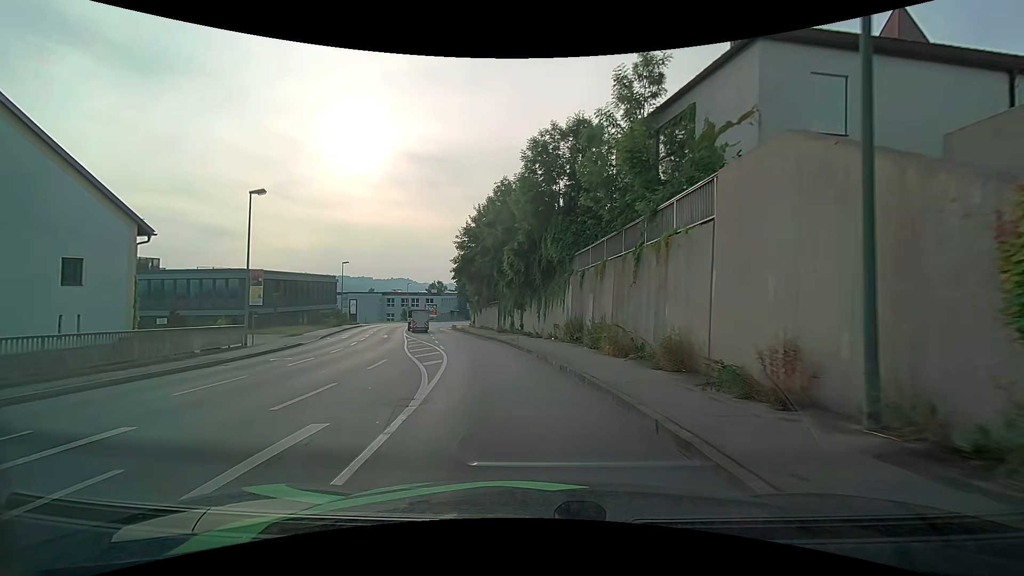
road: tertiary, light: Day
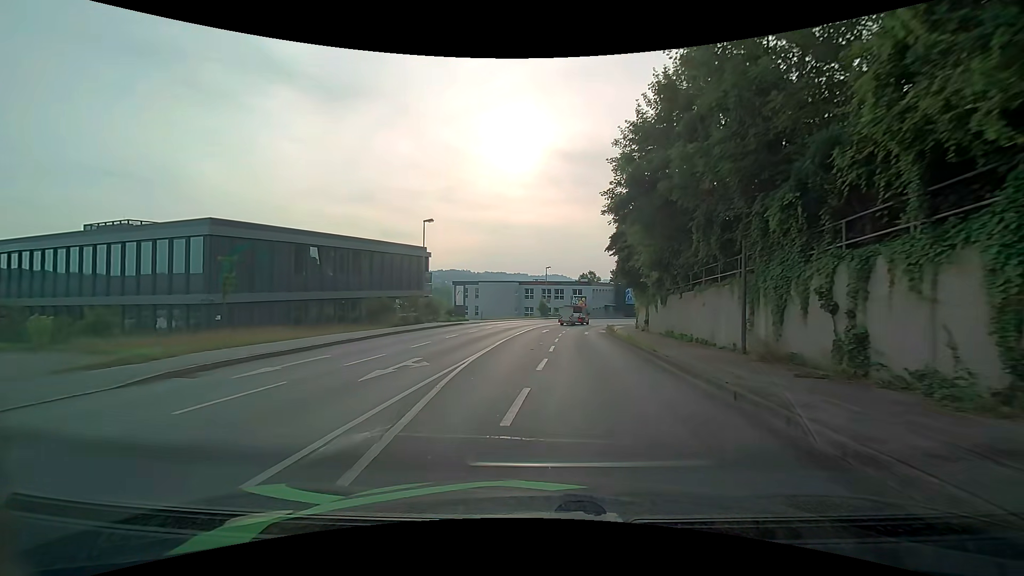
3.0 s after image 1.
(-3.9, +28.3) m; -17°
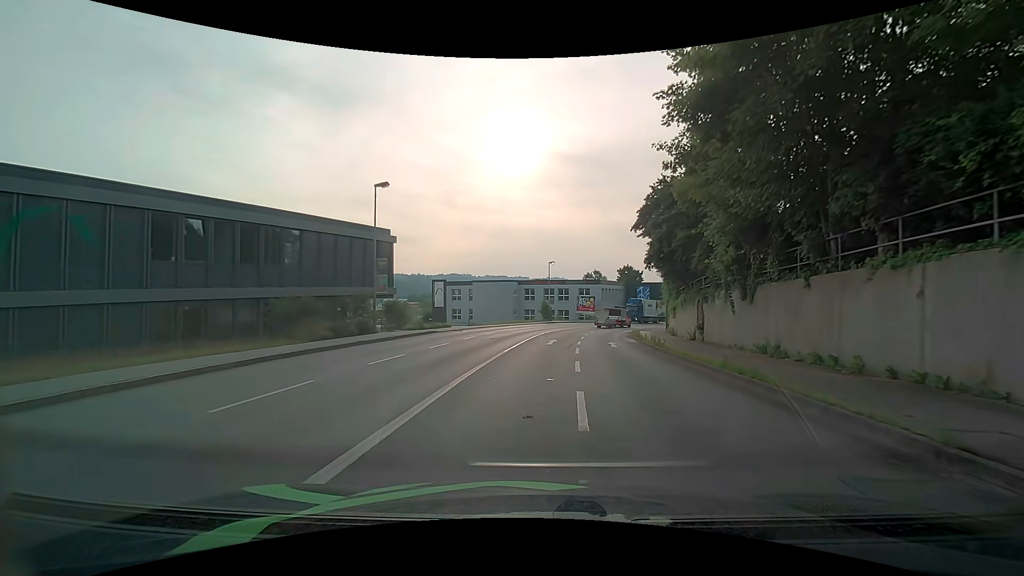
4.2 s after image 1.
(-0.1, +11.9) m; 0°
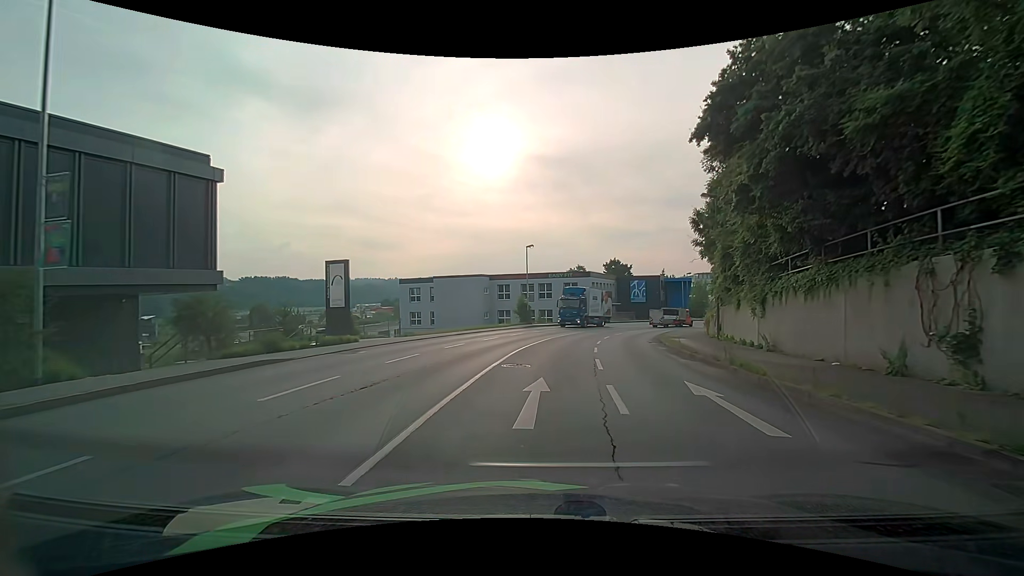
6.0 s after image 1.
(+0.2, +16.9) m; +2°
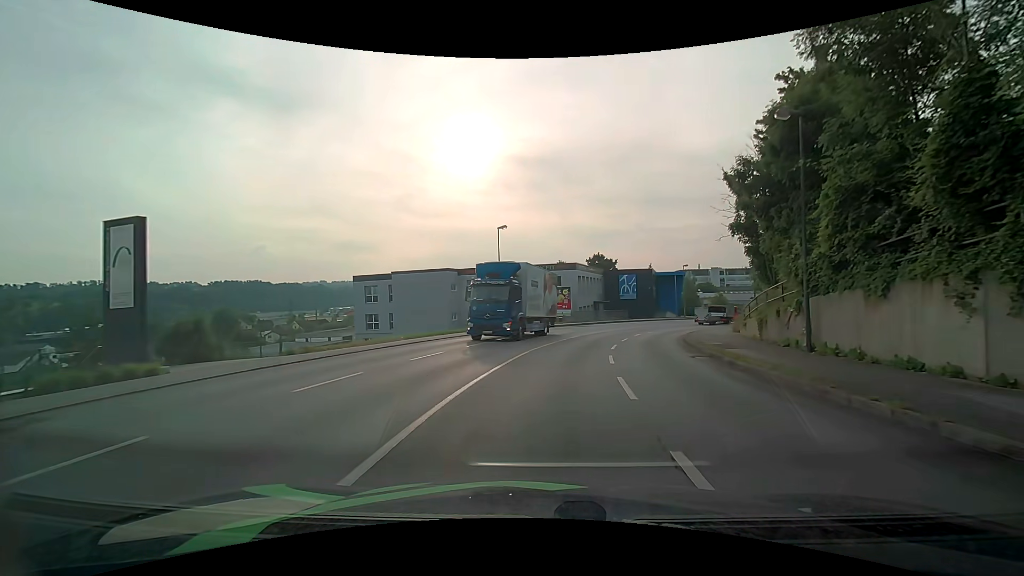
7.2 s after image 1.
(+0.3, +11.0) m; +3°
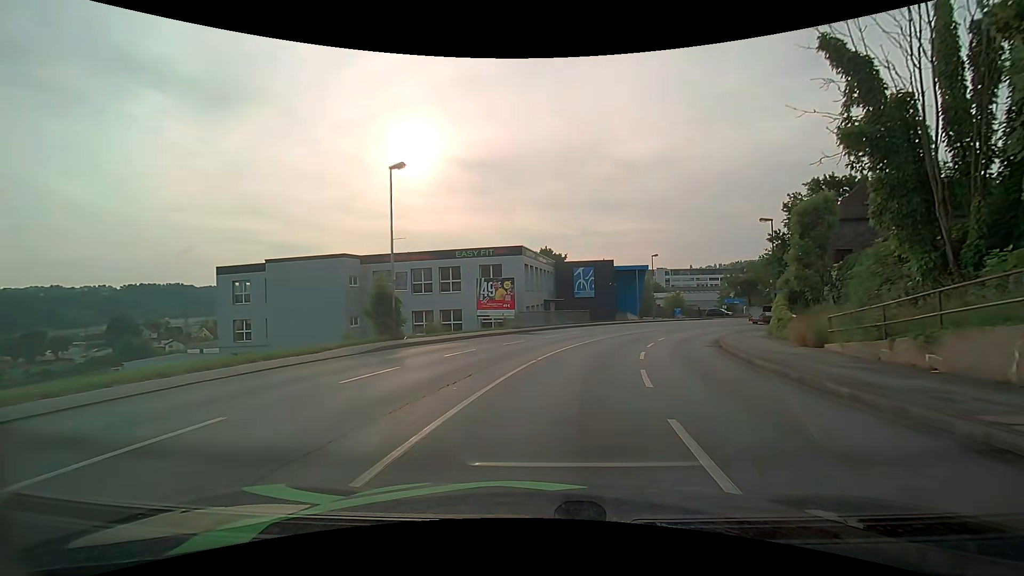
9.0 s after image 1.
(+0.6, +16.4) m; +5°
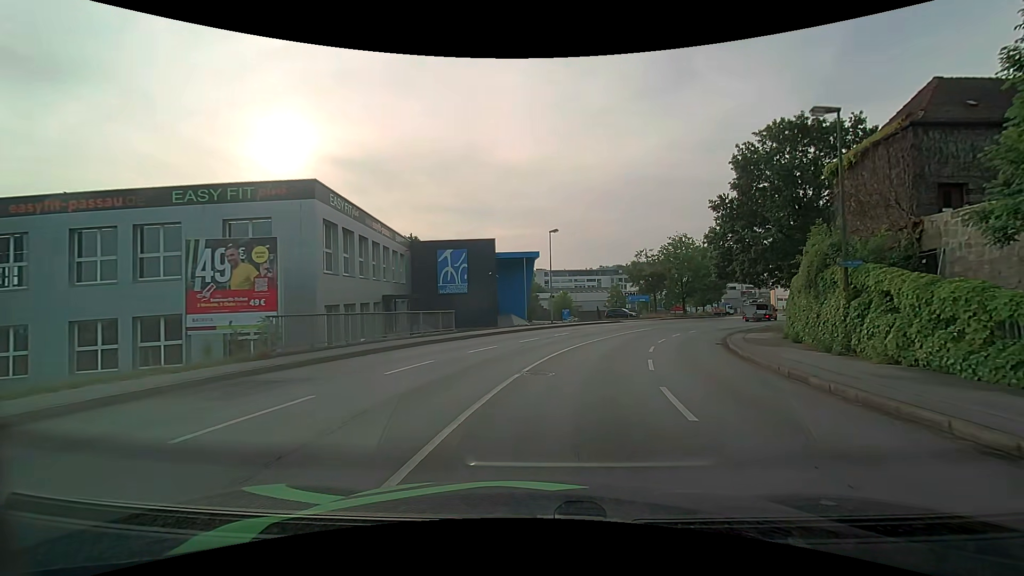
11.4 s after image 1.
(+2.5, +21.1) m; +14°
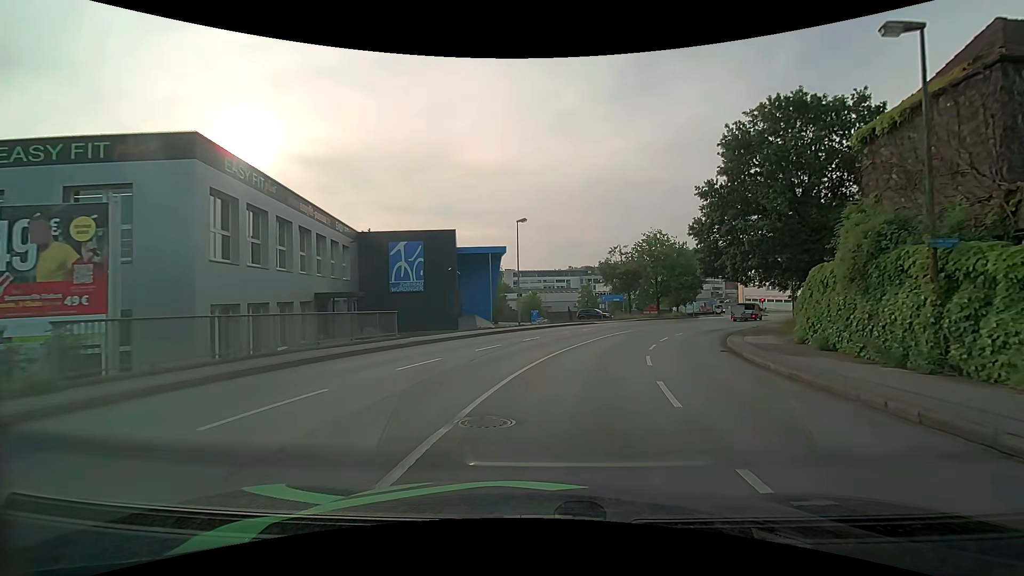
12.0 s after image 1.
(+0.1, +5.2) m; +3°
(+1, +10) (+2, +20) (+5, +29) (+8, +39) (+13, +48) (+17, +57) (+23, +65) (+29, +73) (+34, +81) (+40, +90) m
